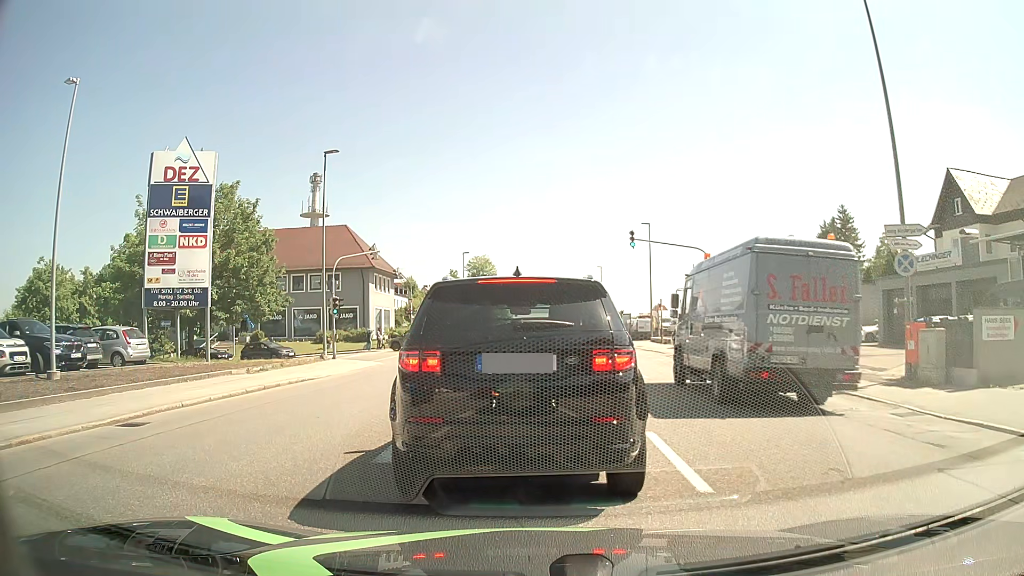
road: tertiary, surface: asphalt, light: Day
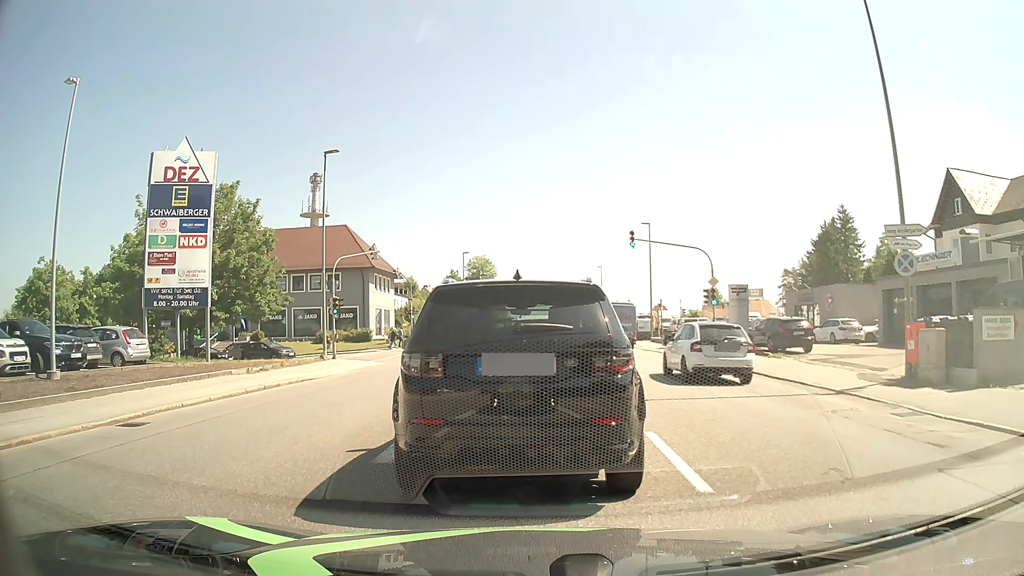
(0.0, 0.0) m; 0°
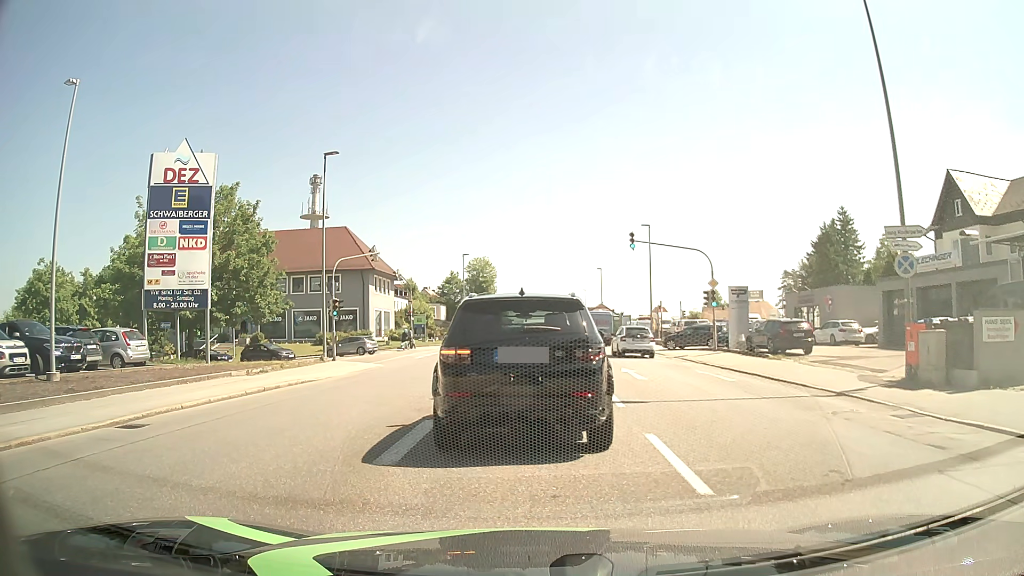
(0.0, 0.0) m; 0°
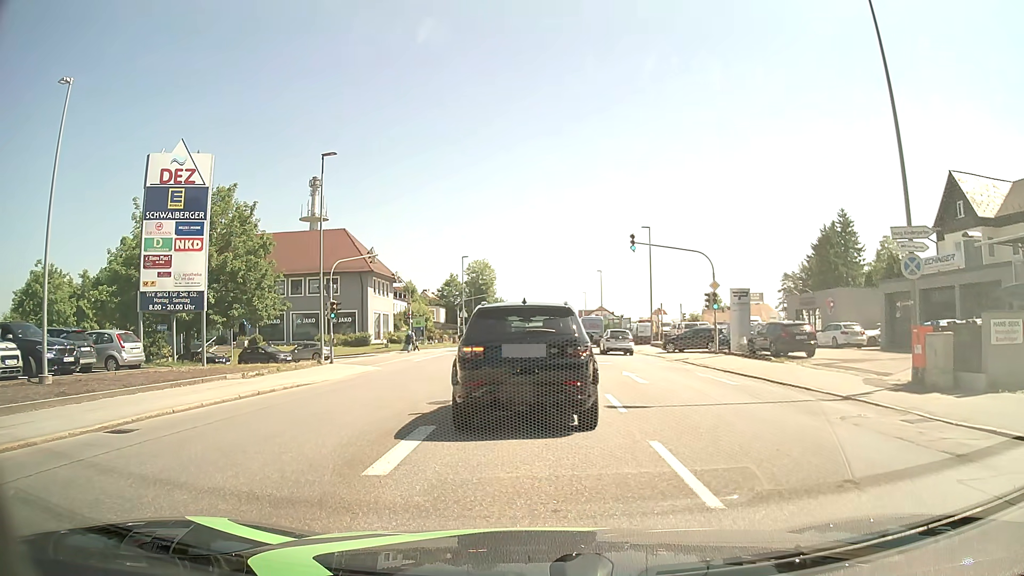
(0.0, +0.4) m; 0°
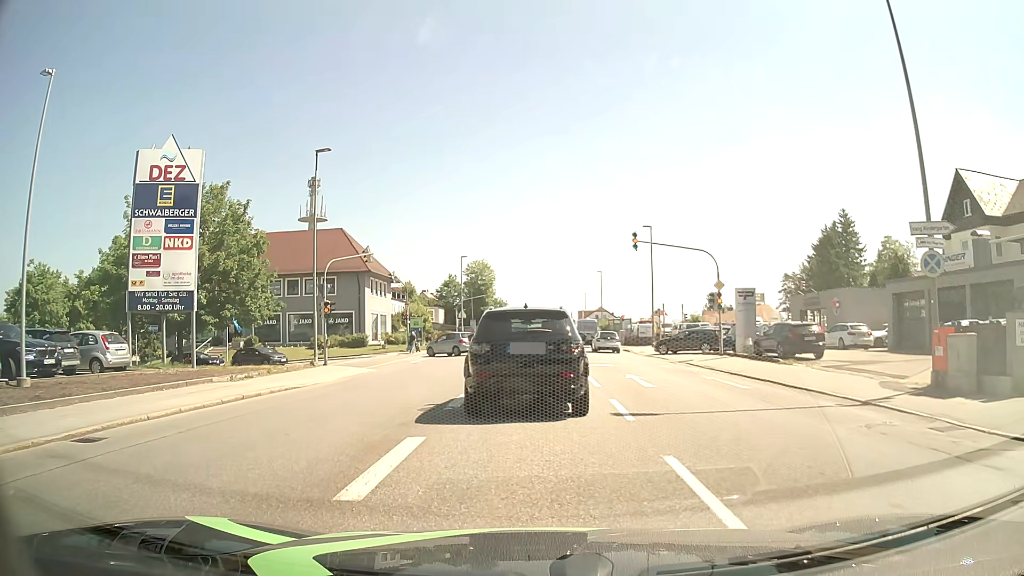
(0.0, +1.0) m; -2°
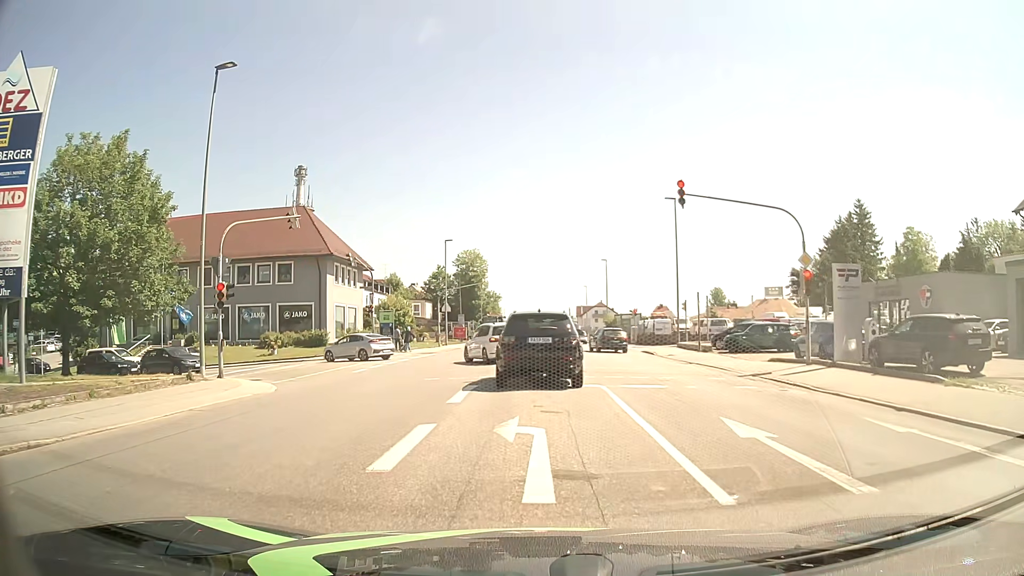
(+0.1, +11.3) m; +1°
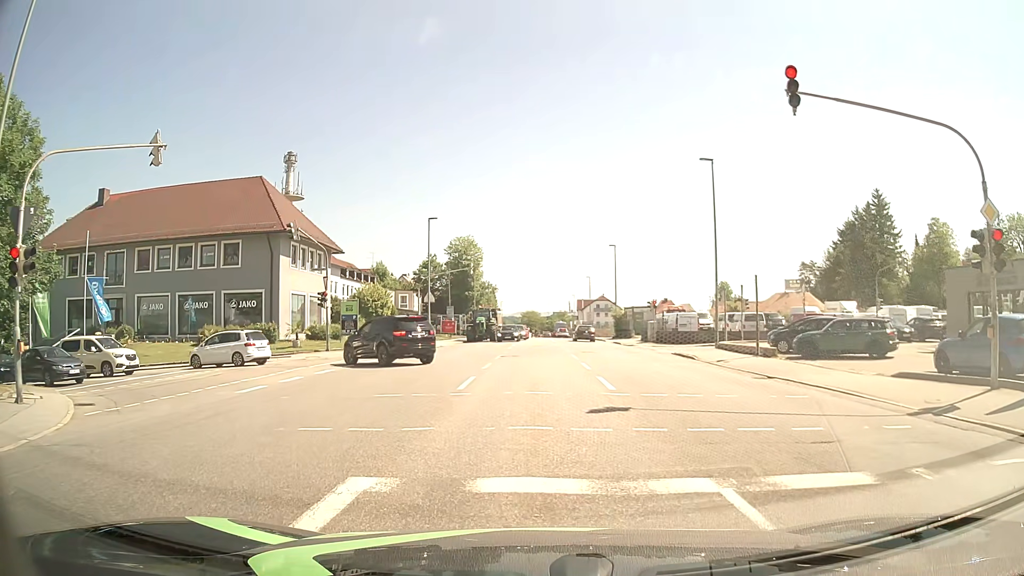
(0.0, +9.8) m; +2°
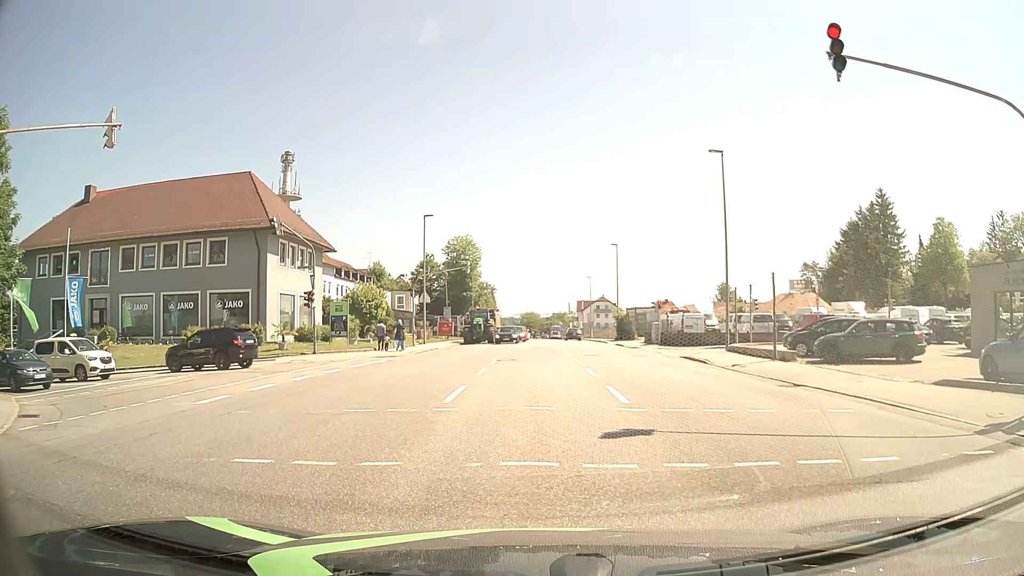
(0.0, +2.0) m; -1°
